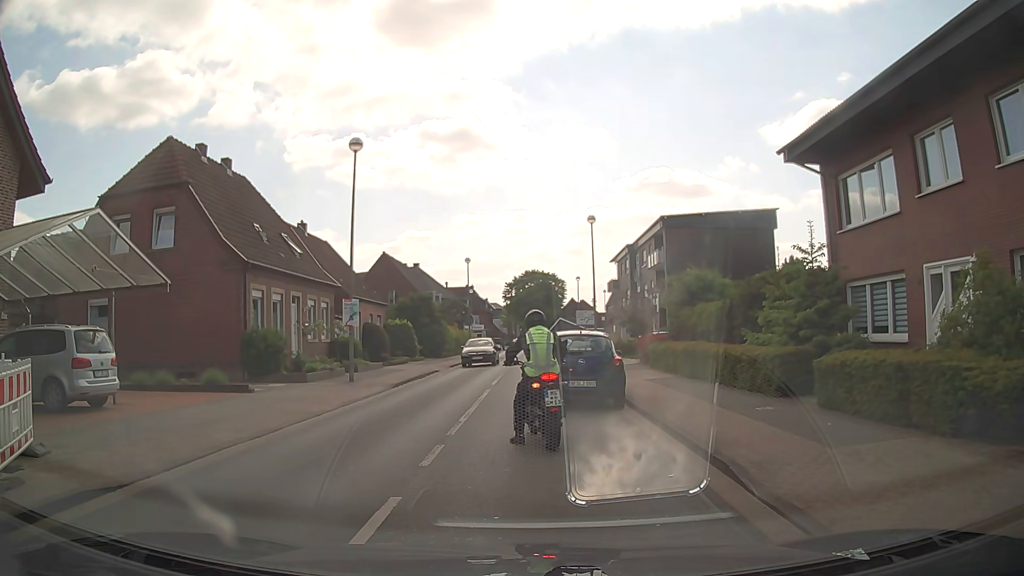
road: tertiary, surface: asphalt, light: Day
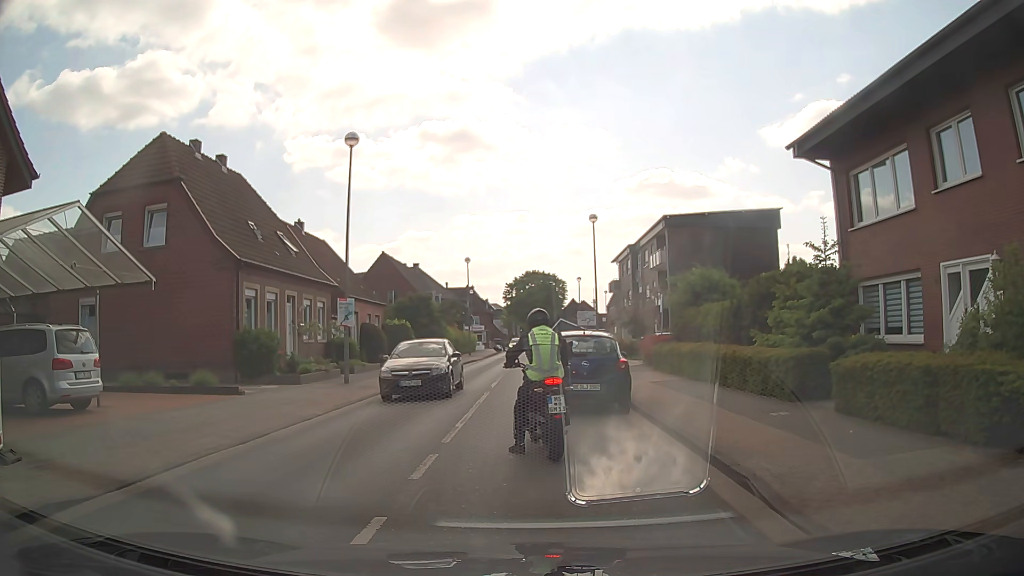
(0.0, +0.6) m; 0°
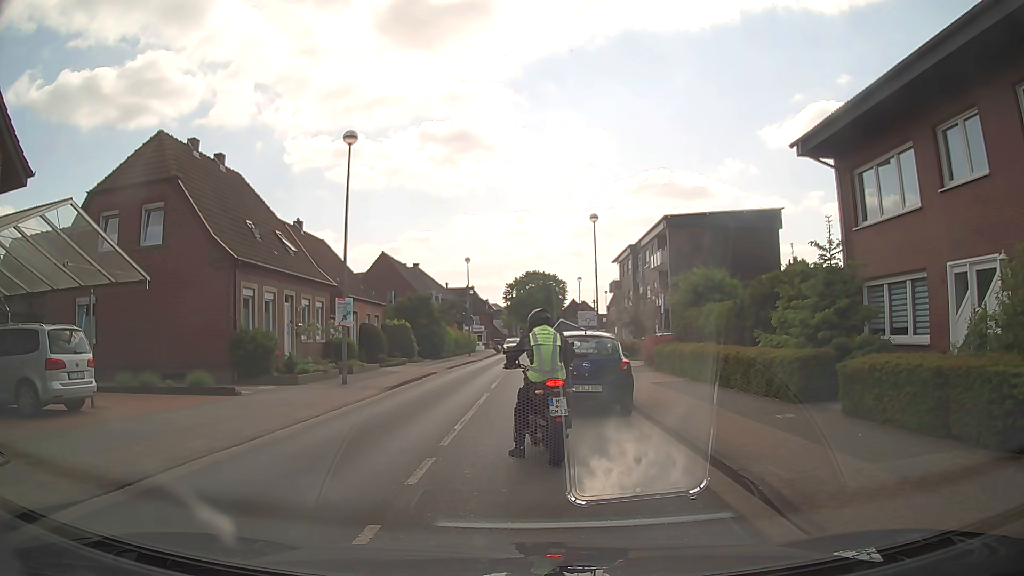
(0.0, +0.3) m; 0°
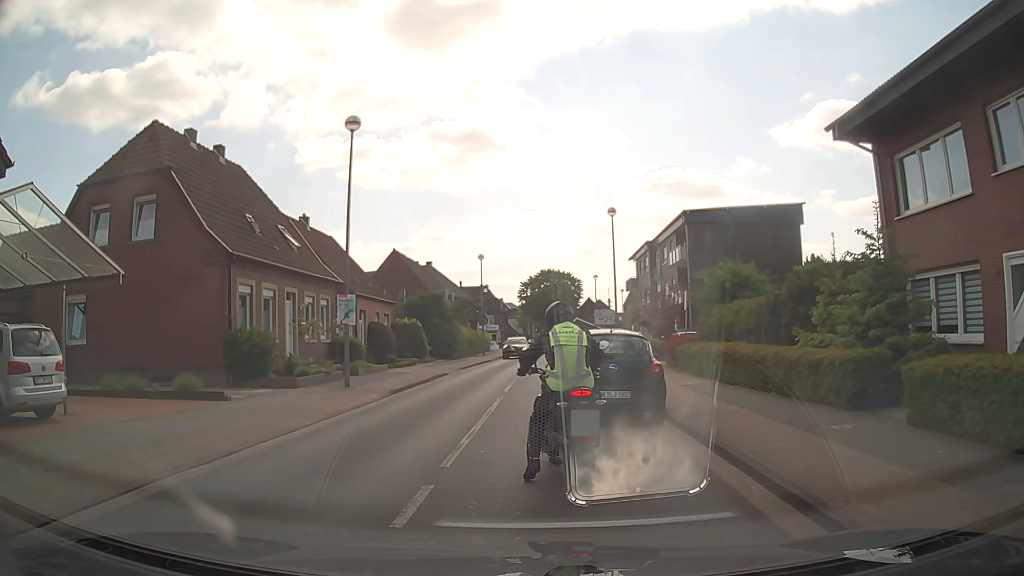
(0.0, +1.5) m; 0°
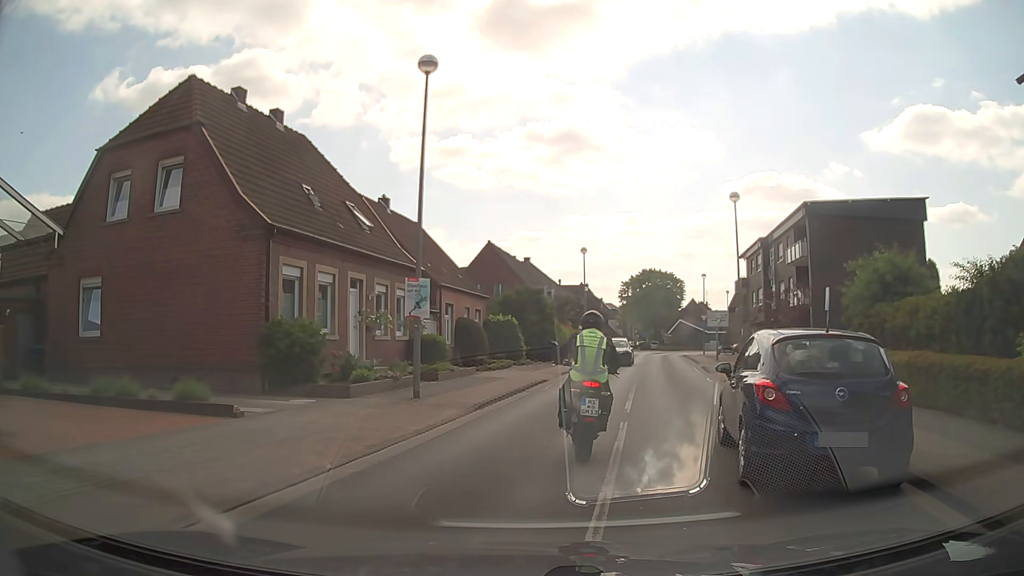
(-0.3, +4.7) m; -8°
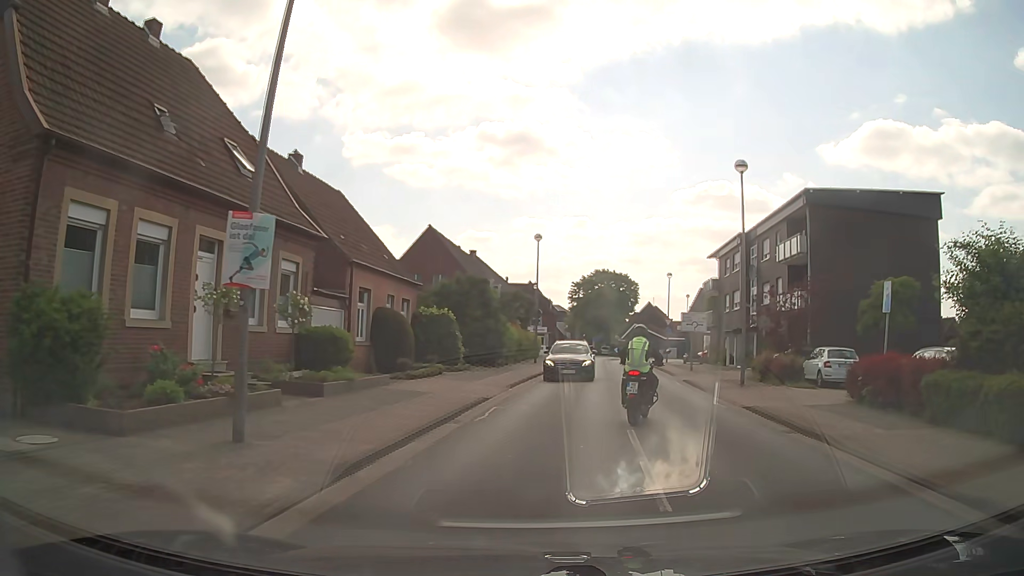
(+0.2, +7.5) m; +5°
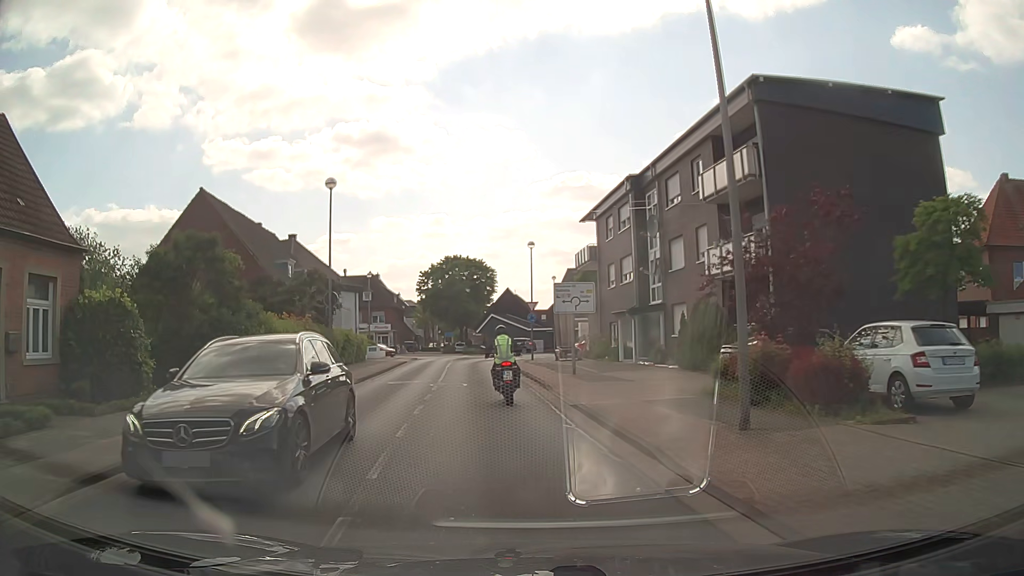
(+2.4, +14.7) m; +12°
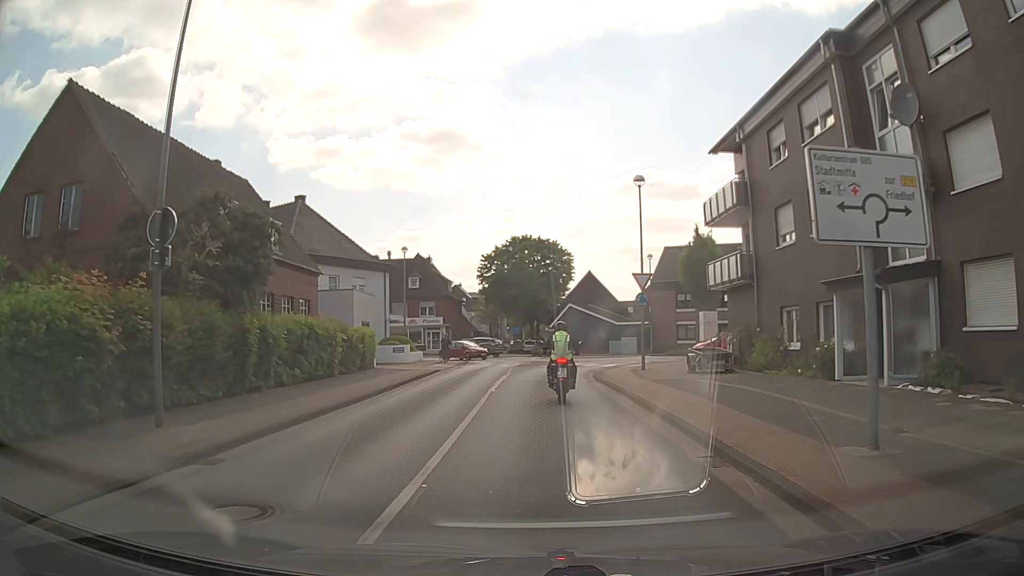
(-1.3, +18.0) m; -6°
(0, +10) (0, +20) (+1, +30) (+3, +40) (+8, +48) (+4, +57) (-5, +61) (-14, +66) (-23, +70) (-32, +74) m
